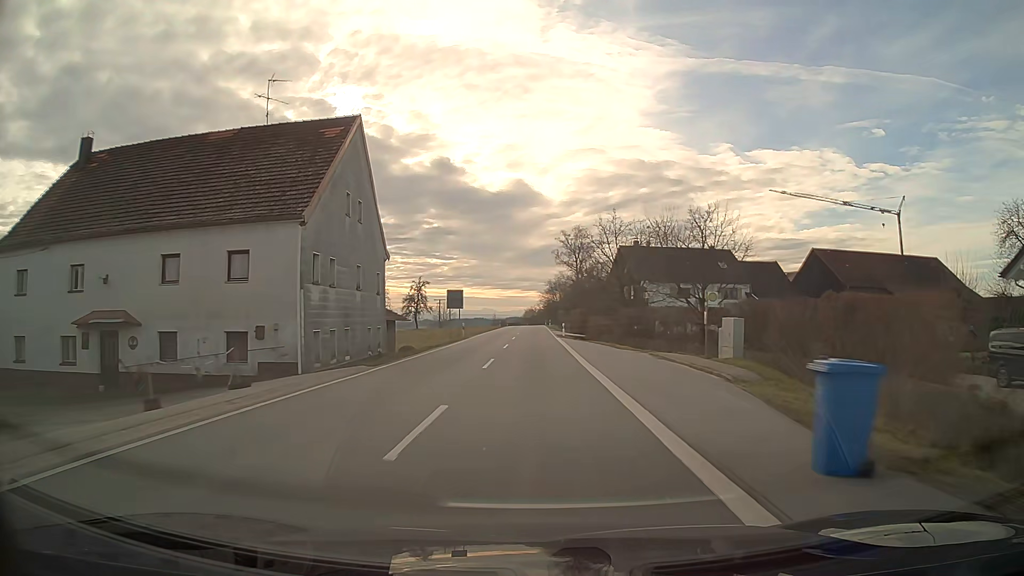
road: secondary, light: Day
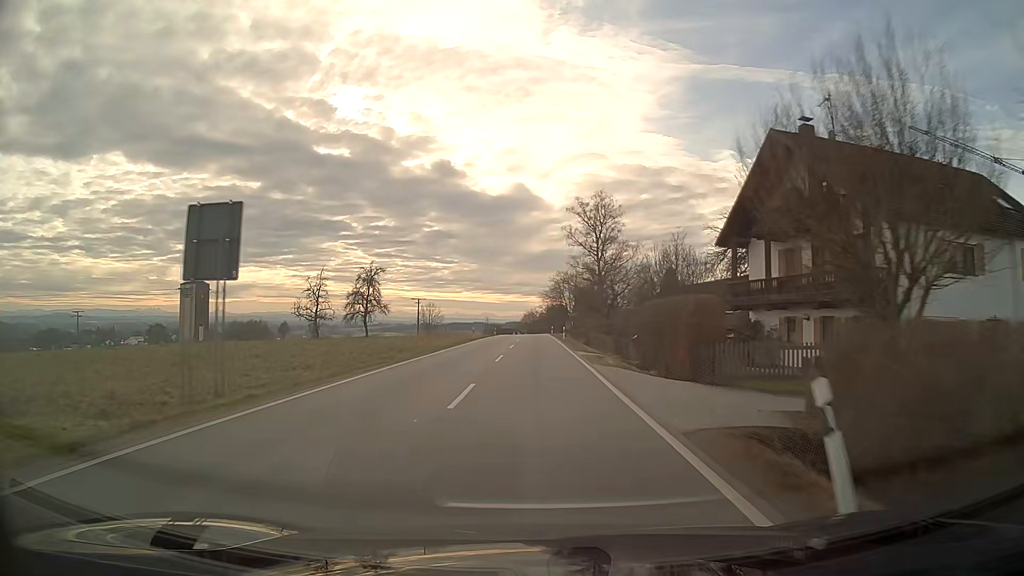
(-0.1, +44.4) m; 0°
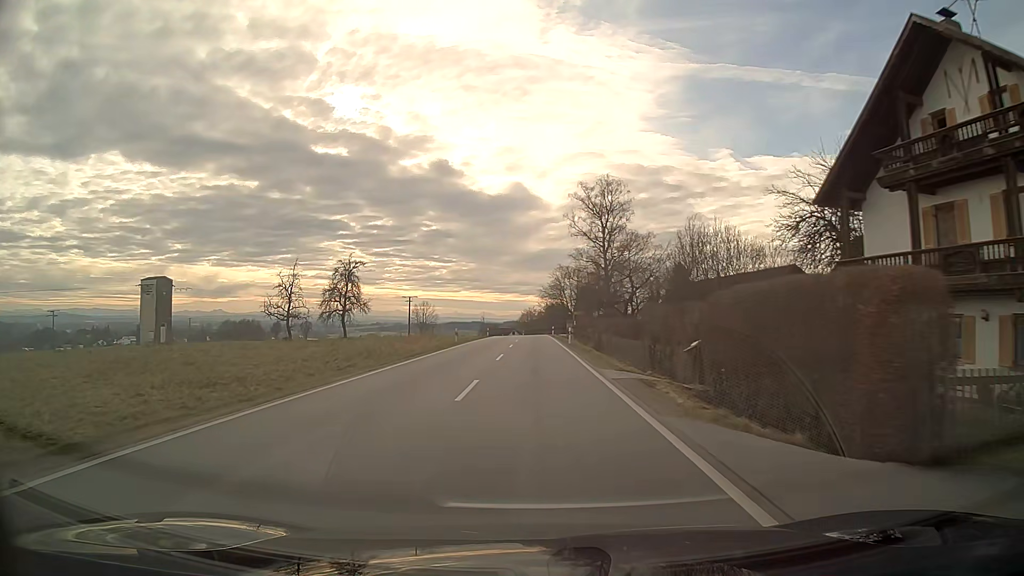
(0.0, +11.1) m; 0°
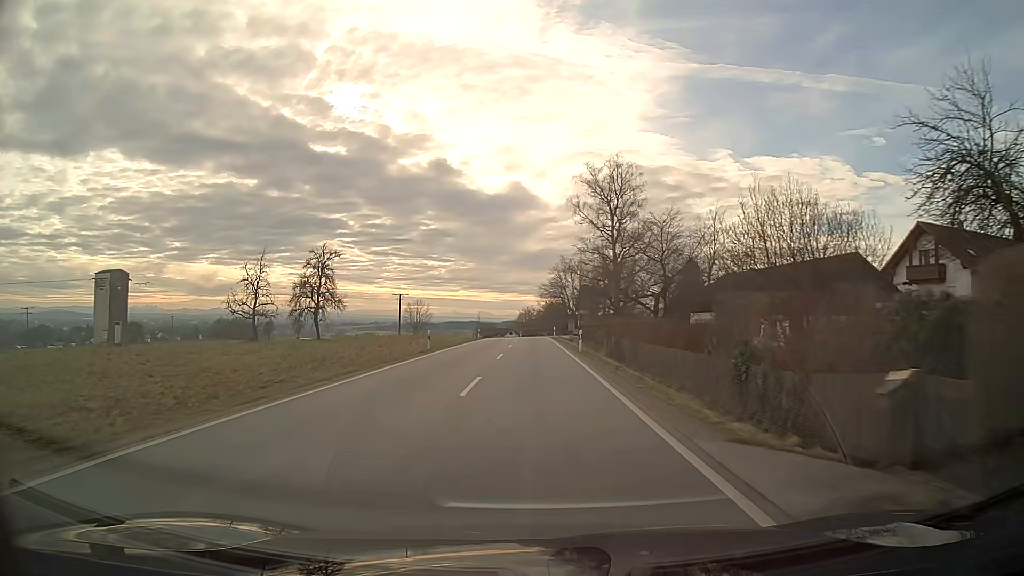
(0.0, +11.1) m; 0°
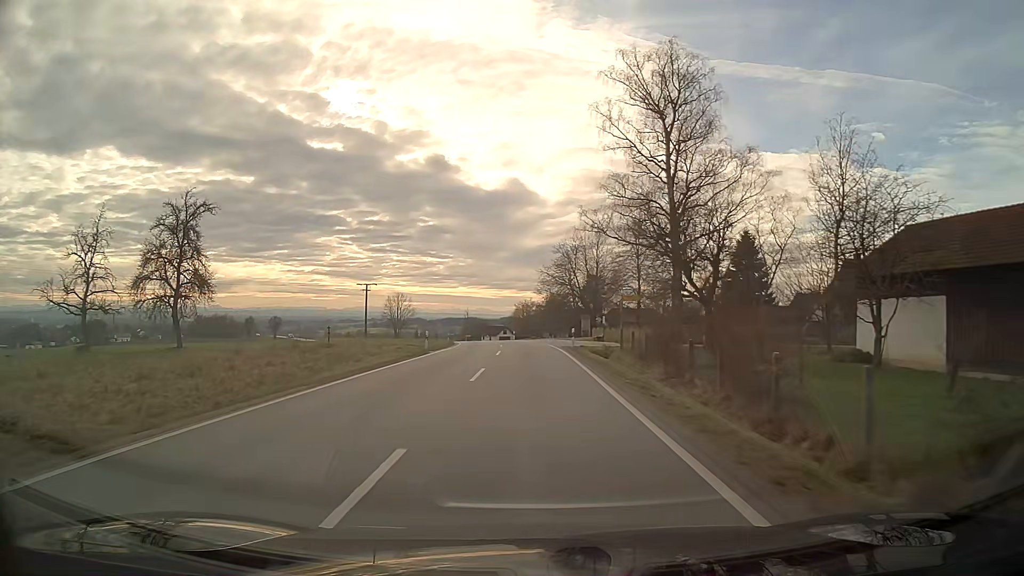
(+0.1, +33.3) m; 0°
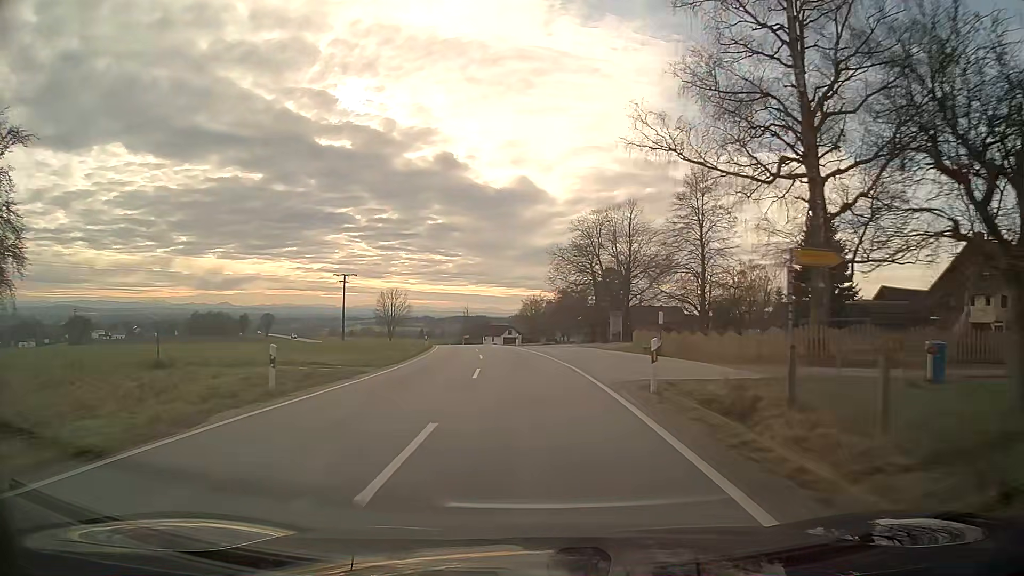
(-0.2, +22.3) m; -1°
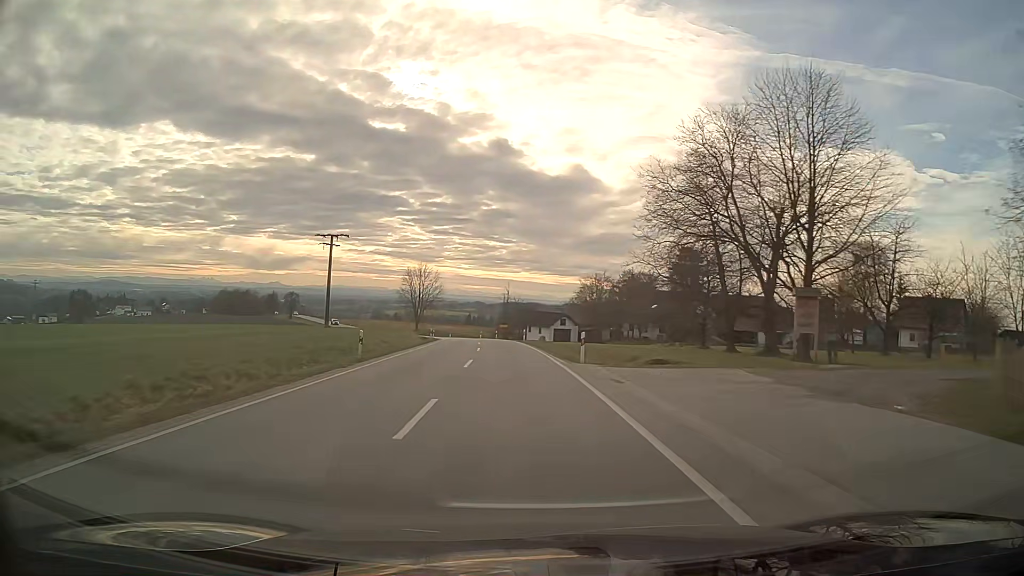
(-1.2, +33.7) m; -4°
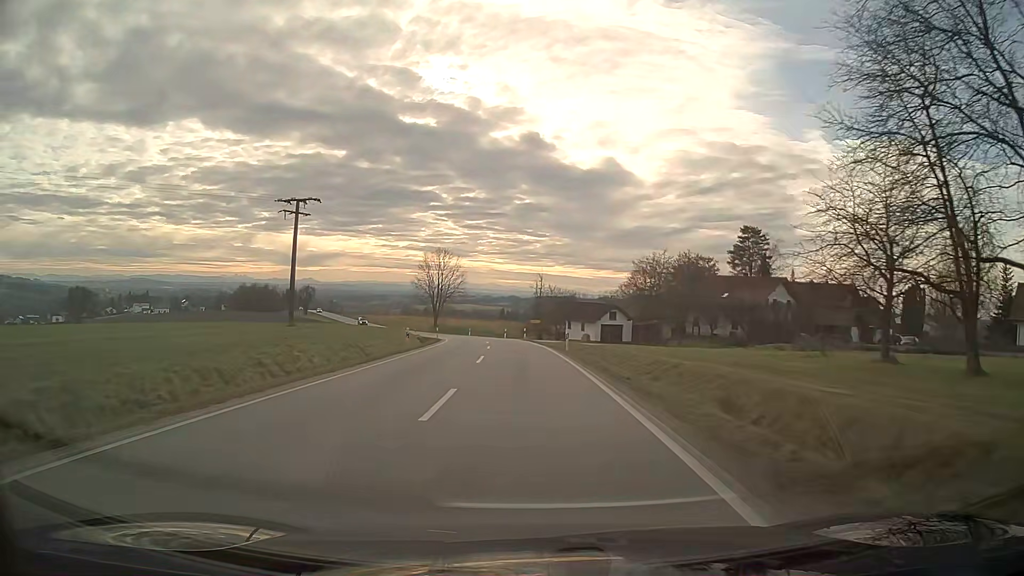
(-0.6, +22.8) m; -3°
